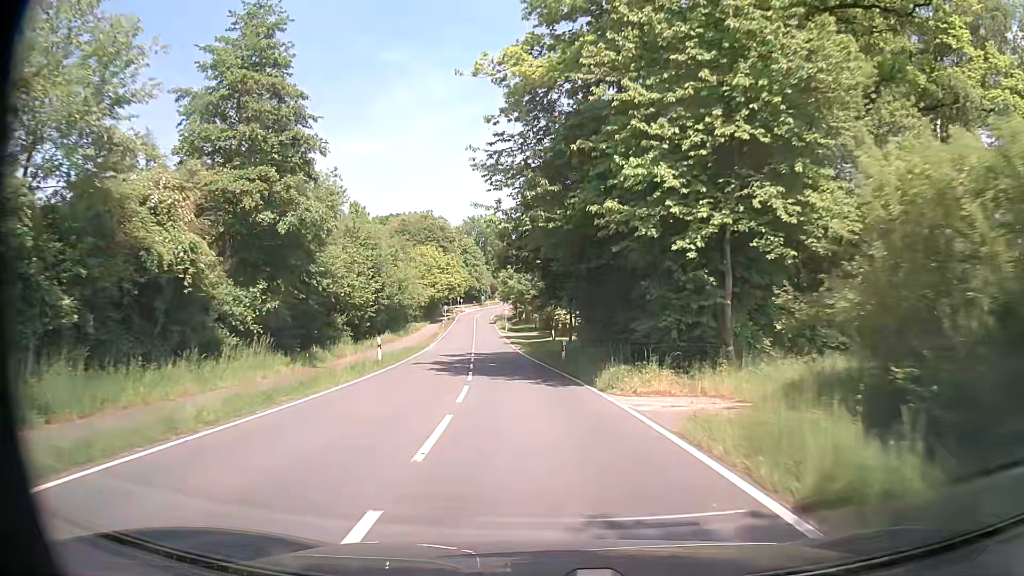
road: tertiary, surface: asphalt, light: Day
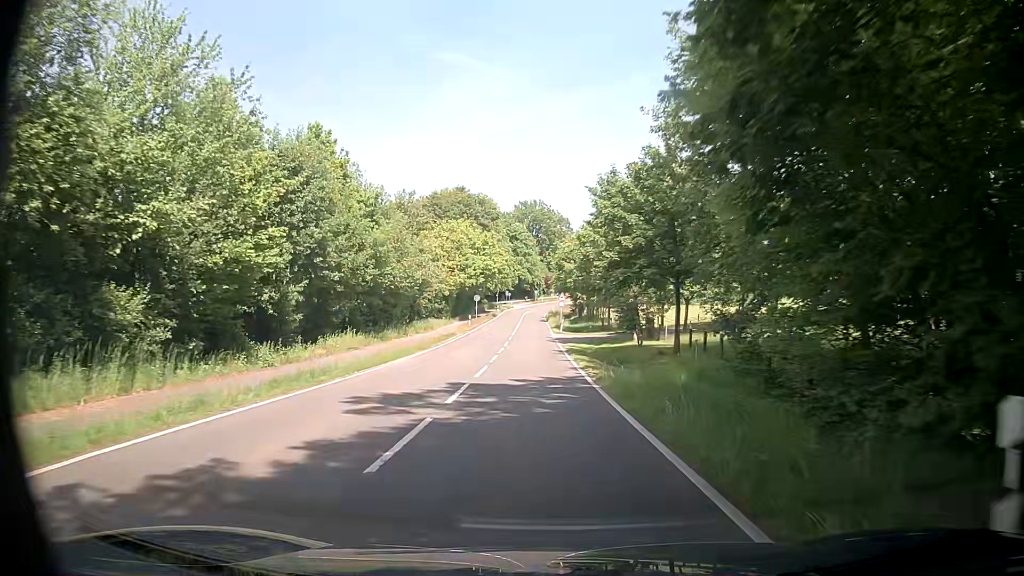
(-1.1, +25.1) m; -5°
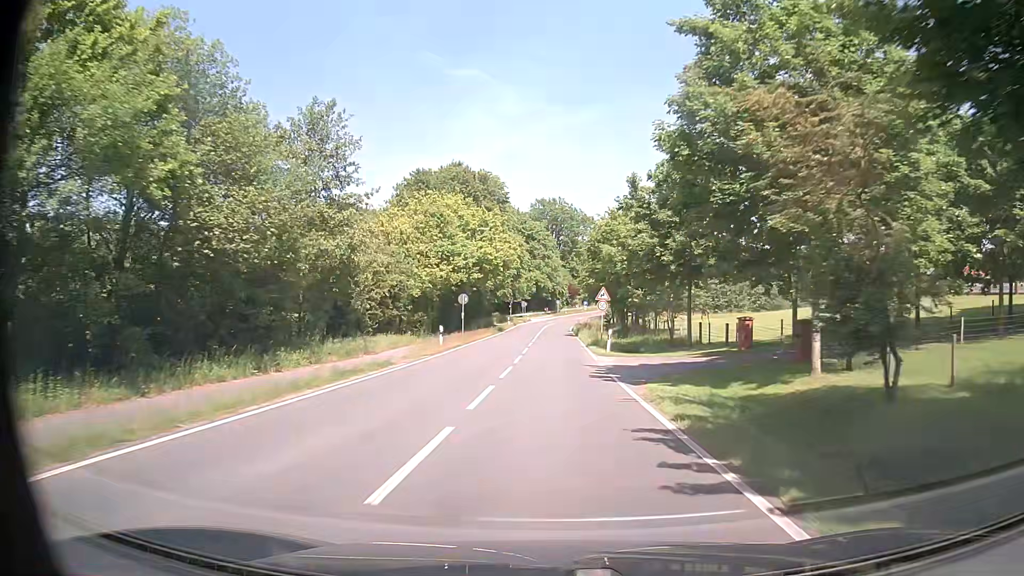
(-0.4, +25.2) m; -2°
